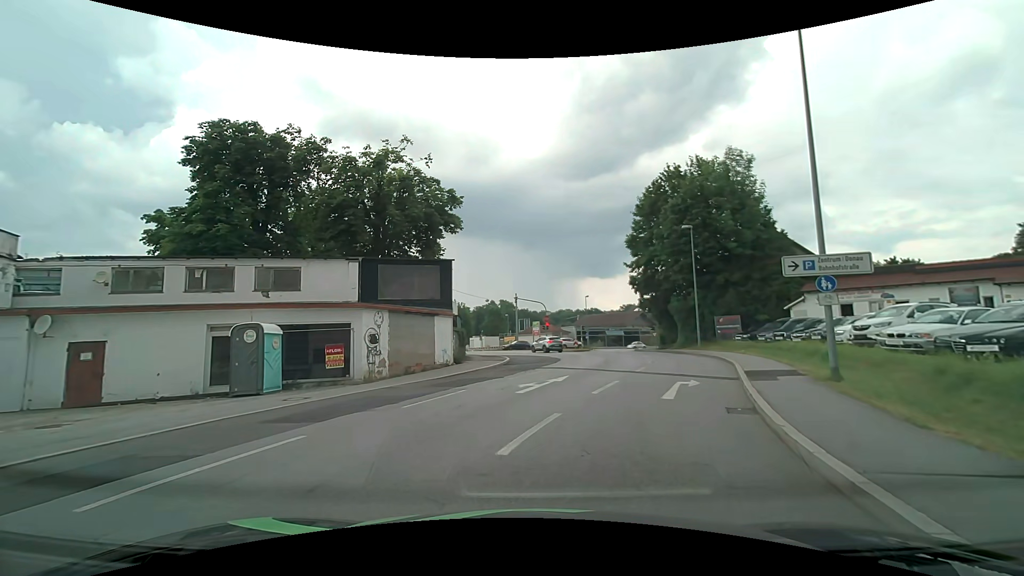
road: tertiary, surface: asphalt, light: Day
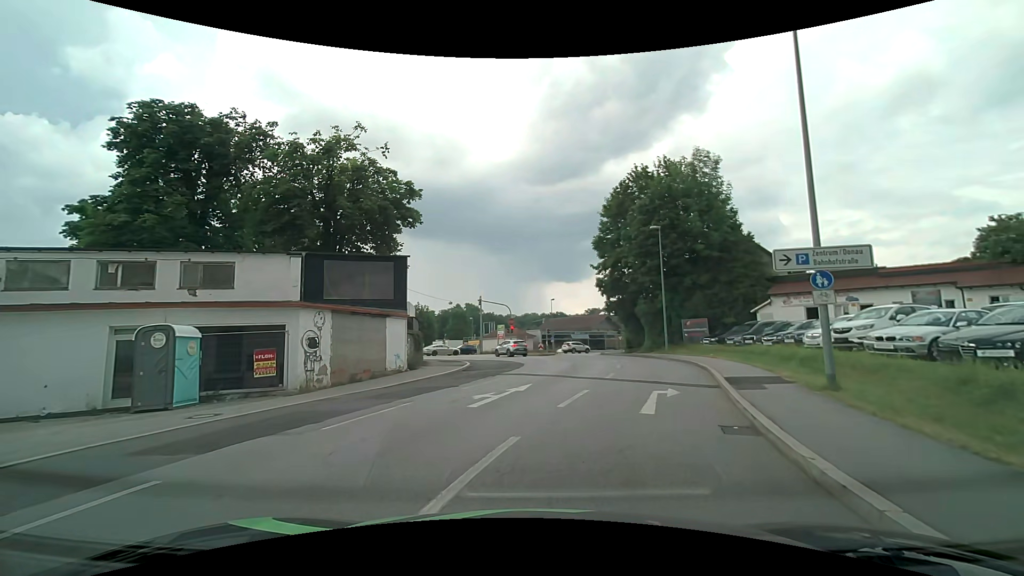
(+0.1, +1.9) m; +4°
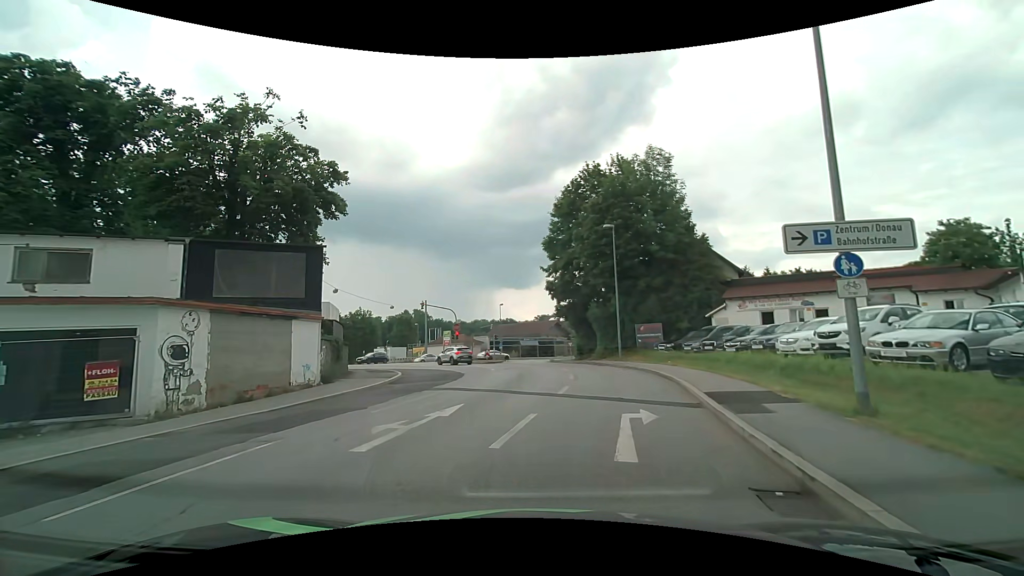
(+0.2, +3.4) m; +6°
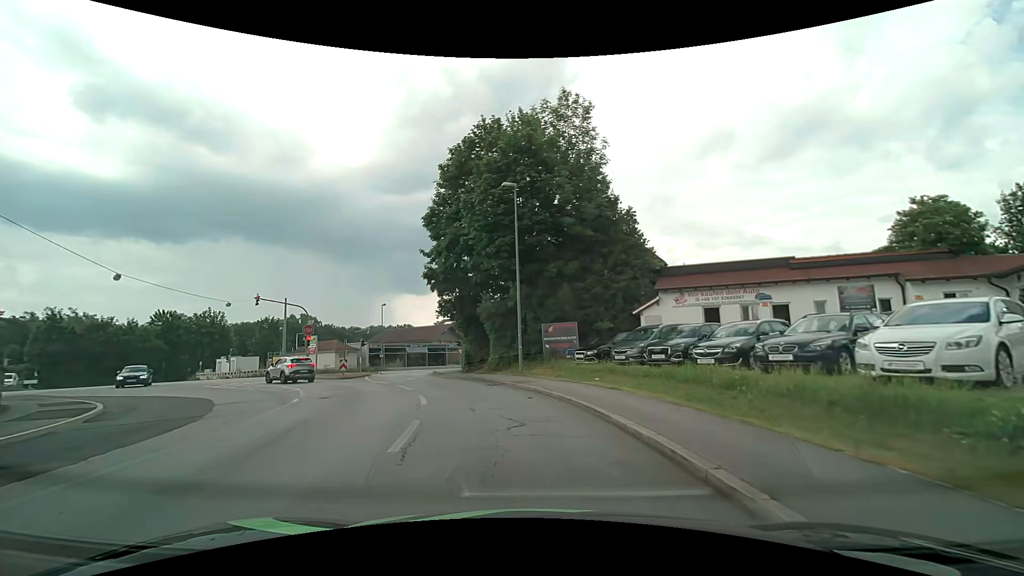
(+1.4, +11.9) m; +10°
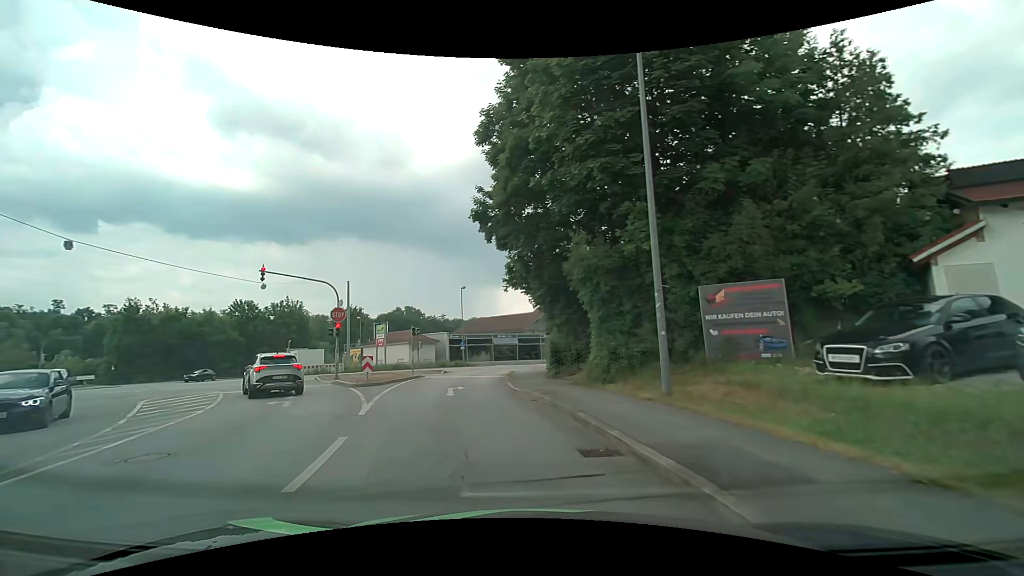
(-0.6, +14.2) m; -11°
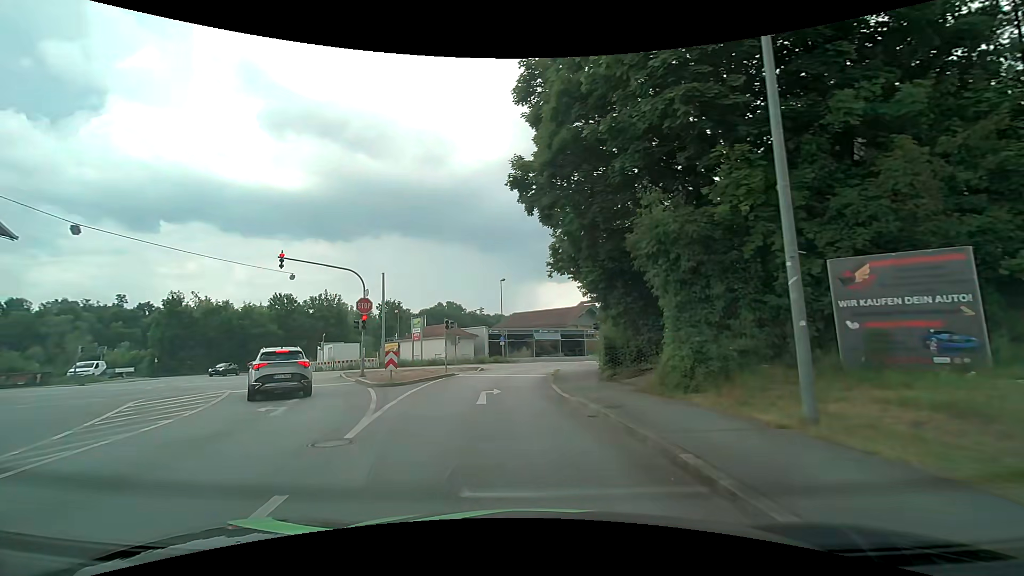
(-0.2, +3.5) m; -5°
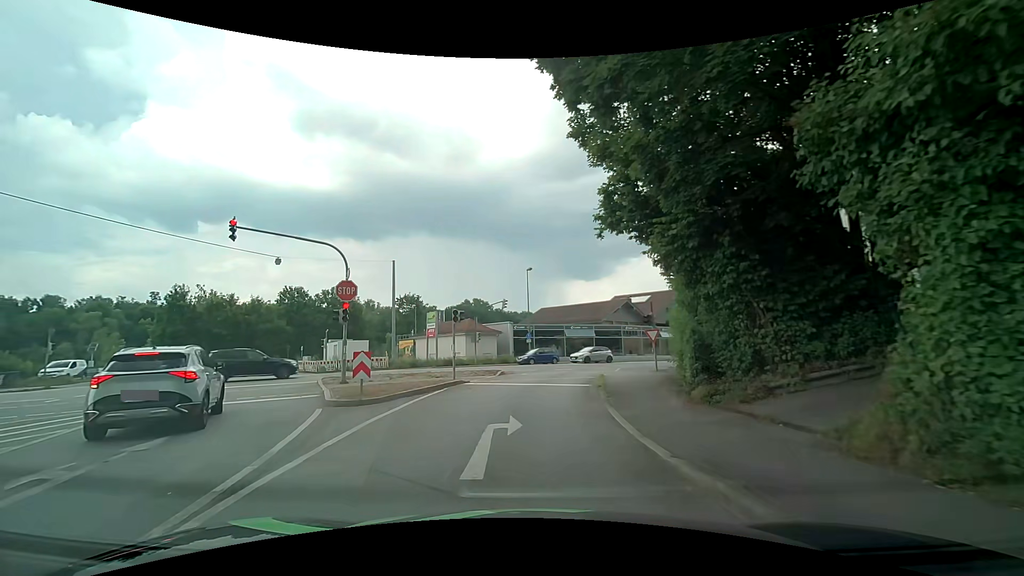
(-0.2, +7.0) m; -3°
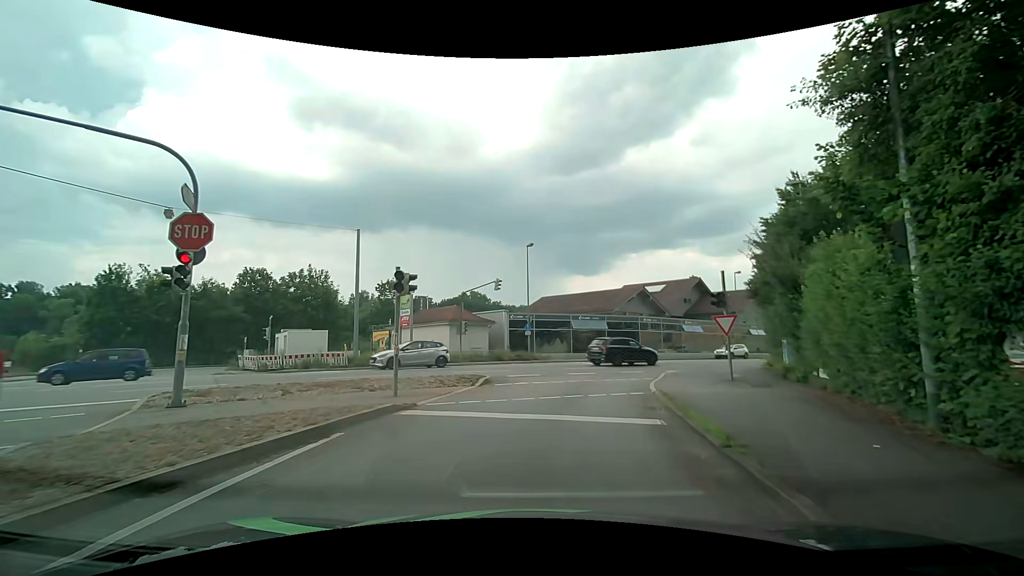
(-0.2, +9.9) m; 0°
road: tertiary_link
